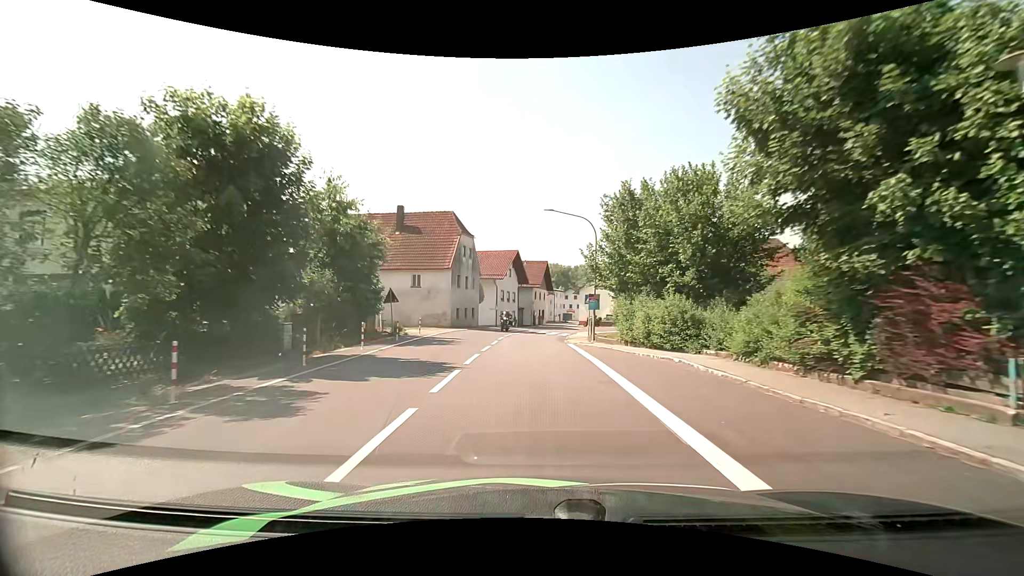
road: secondary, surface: asphalt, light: Day
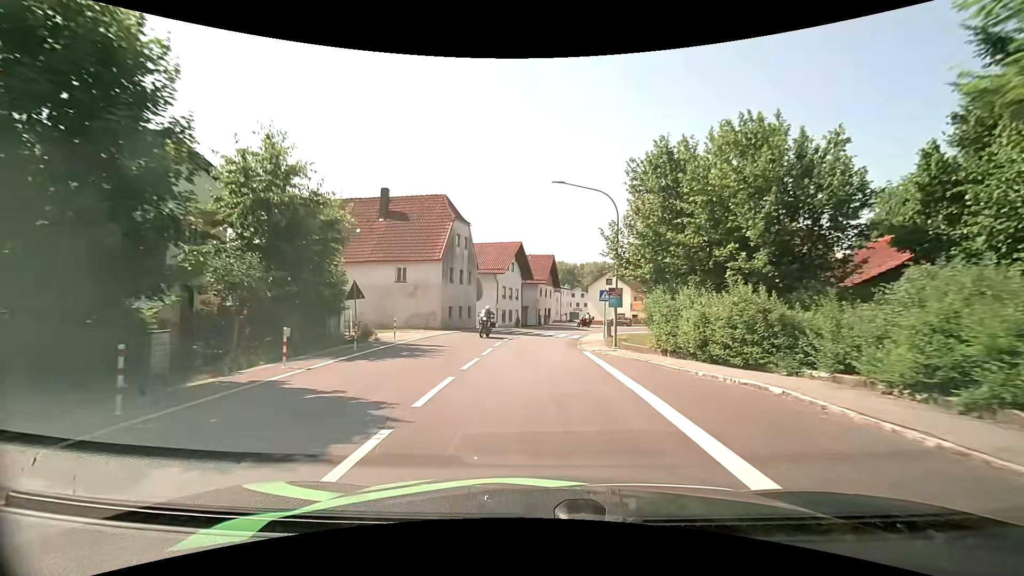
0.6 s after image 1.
(0.0, +5.7) m; 0°
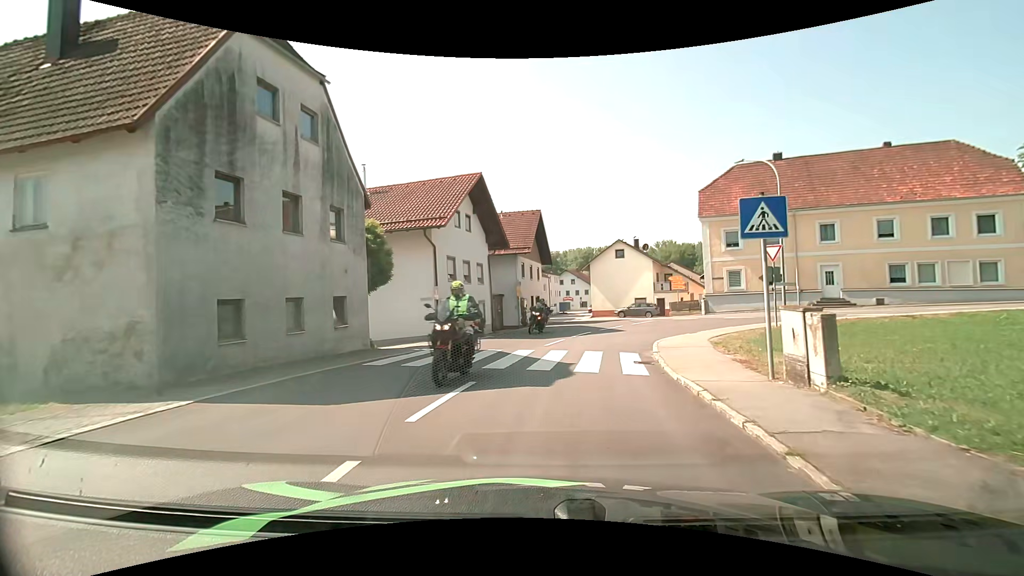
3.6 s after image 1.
(0.0, +23.5) m; +2°
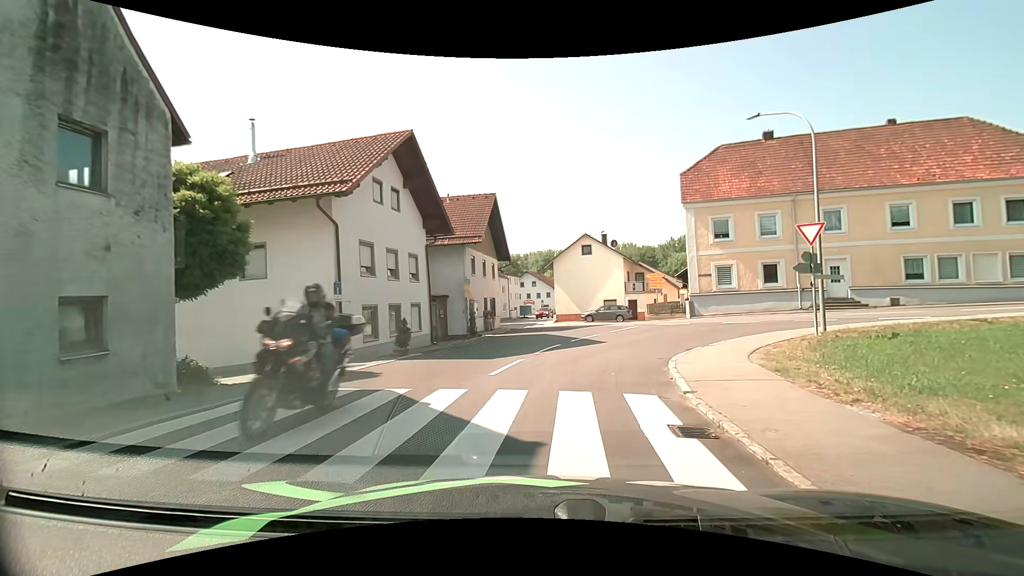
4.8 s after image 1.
(+0.2, +6.8) m; +5°
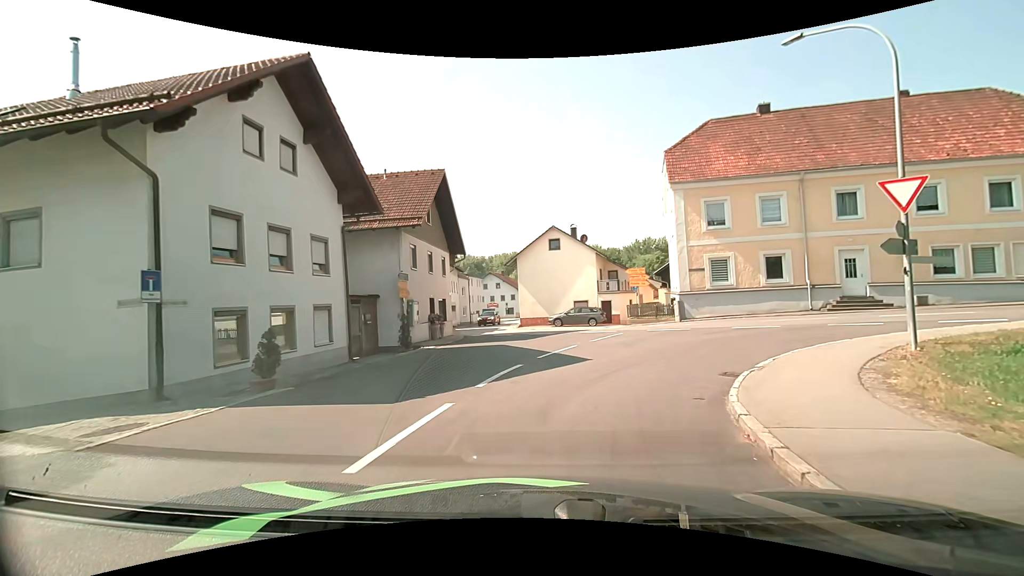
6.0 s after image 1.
(+0.1, +6.0) m; +3°
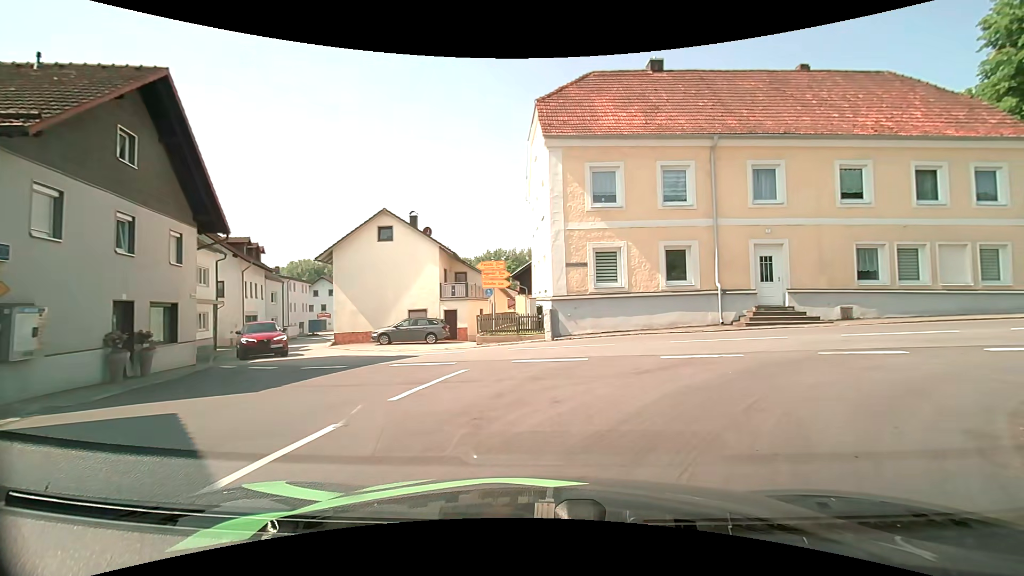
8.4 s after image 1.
(+1.1, +9.7) m; +17°
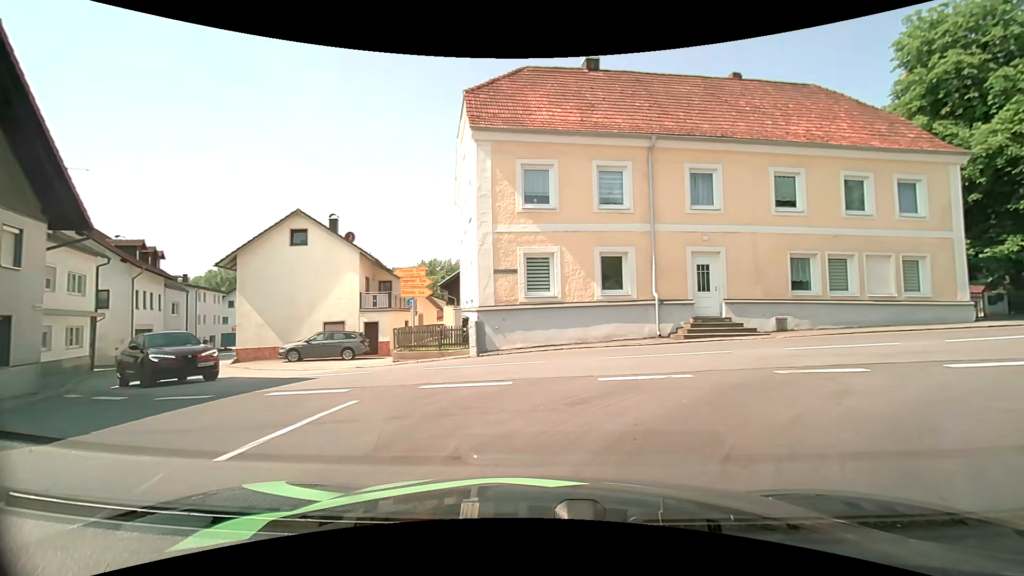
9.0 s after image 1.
(+0.1, +2.0) m; +7°
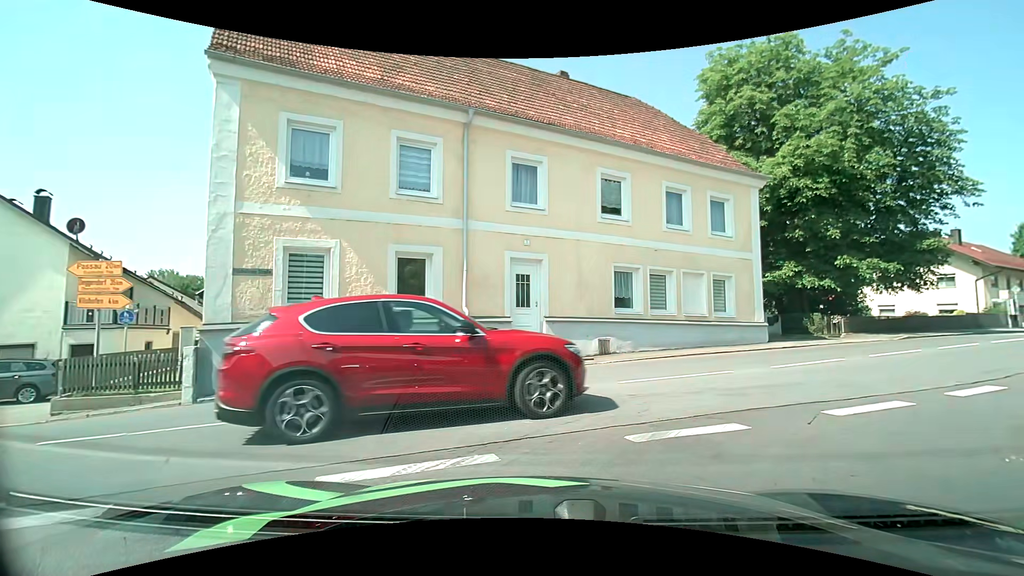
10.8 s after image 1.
(+0.7, +4.2) m; +19°
